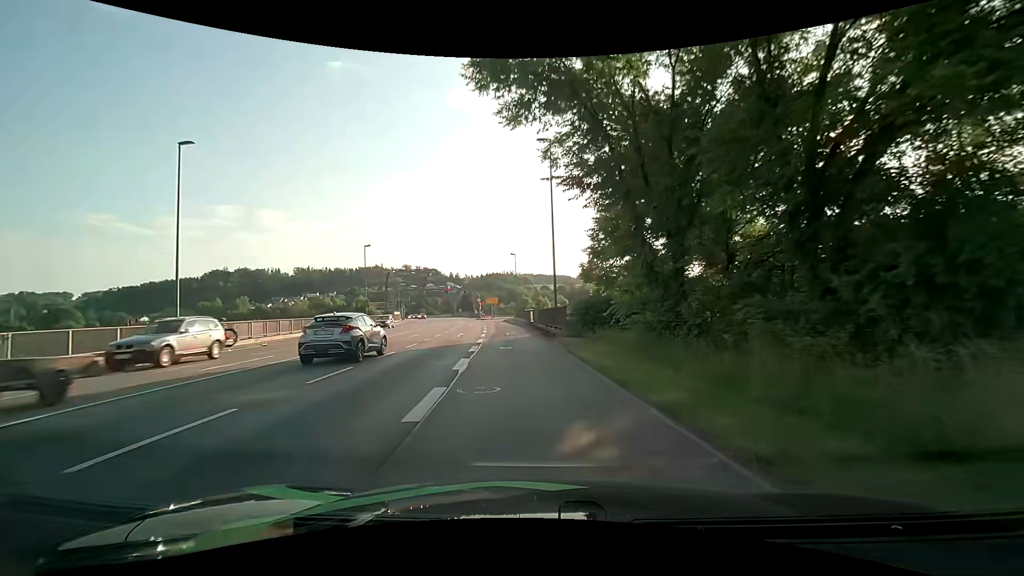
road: primary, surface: asphalt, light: Day
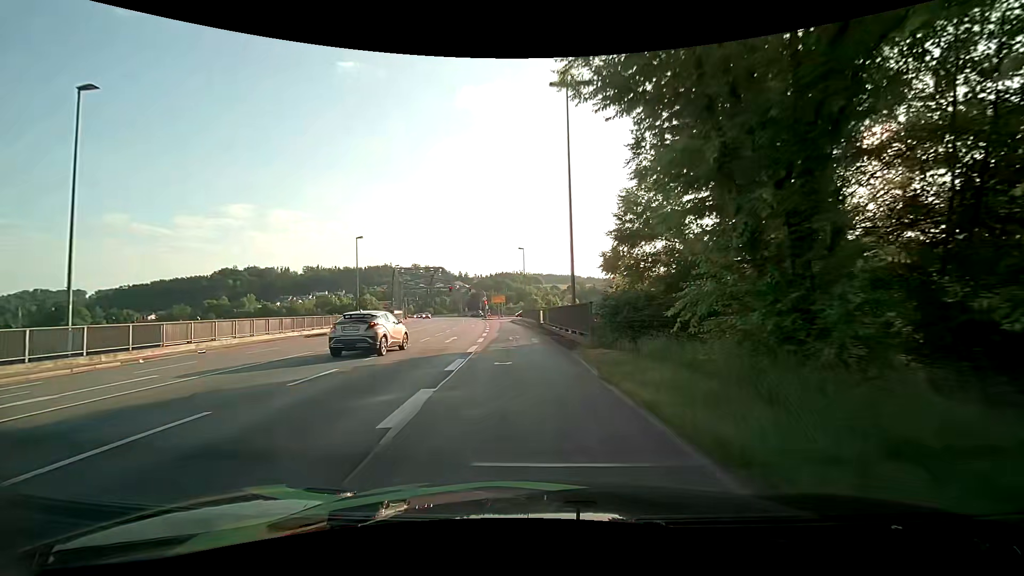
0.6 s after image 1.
(-0.1, +6.4) m; -2°
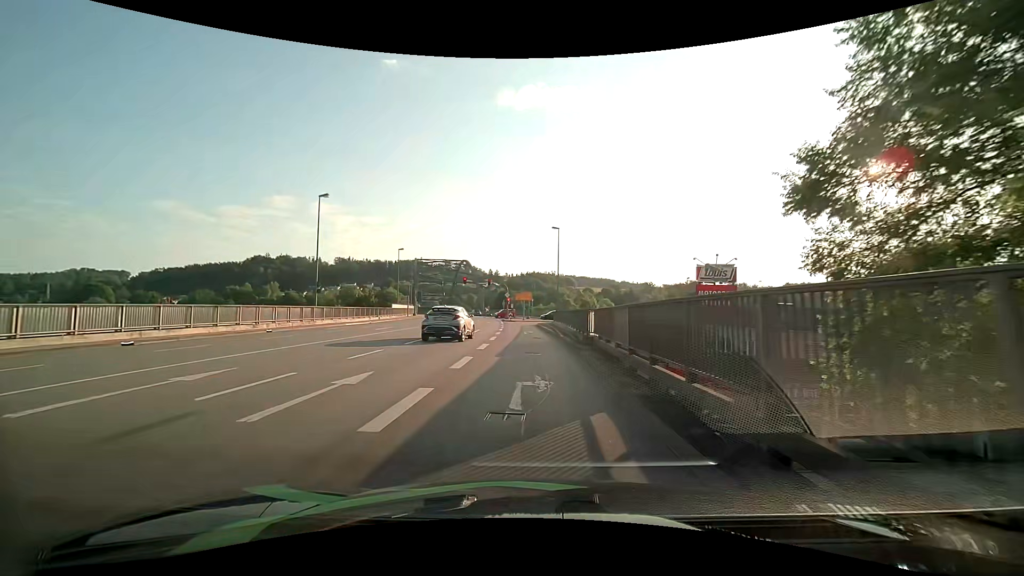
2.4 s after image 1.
(-0.5, +18.3) m; -3°
